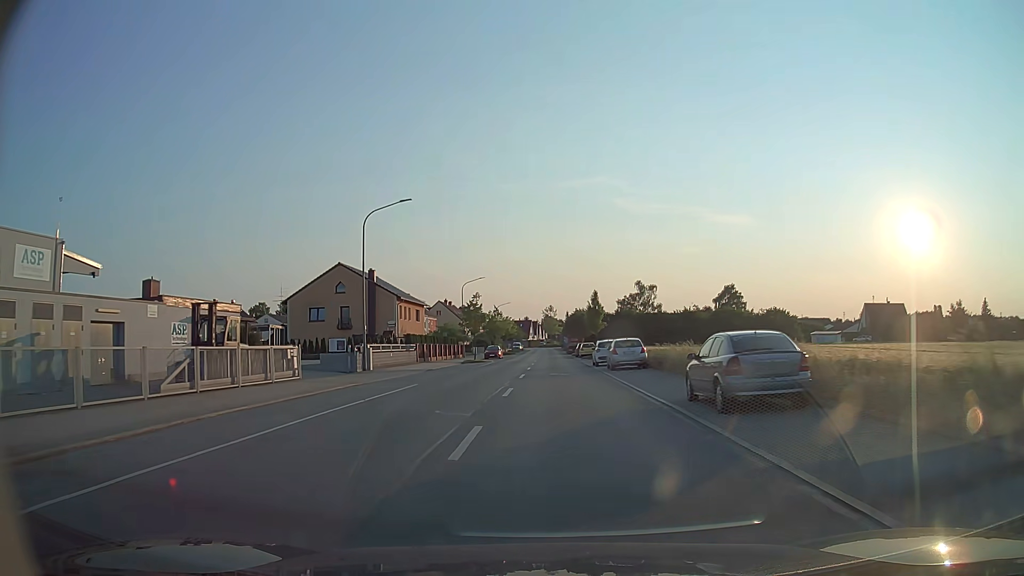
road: tertiary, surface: asphalt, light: Day
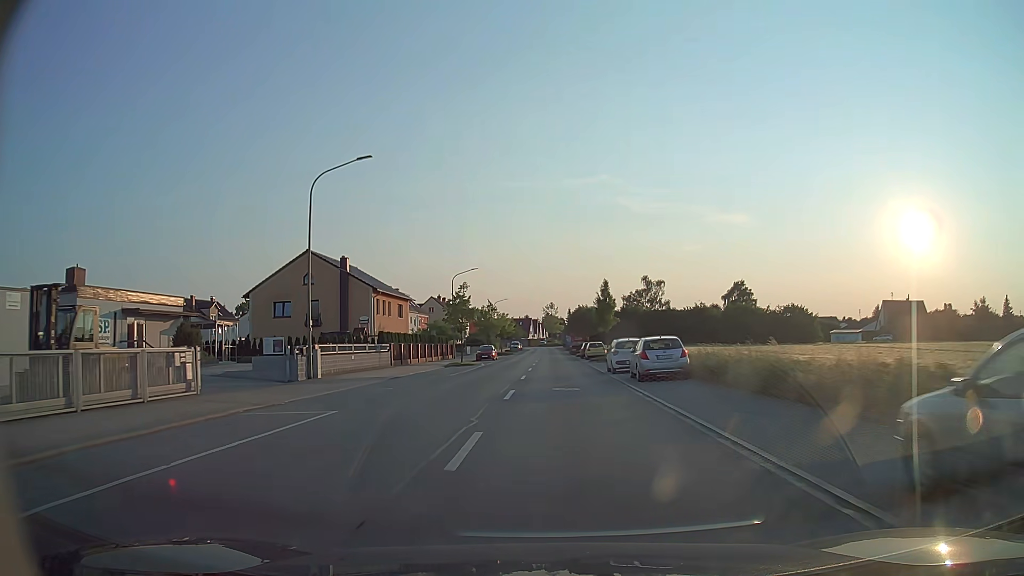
(0.0, +9.5) m; 0°
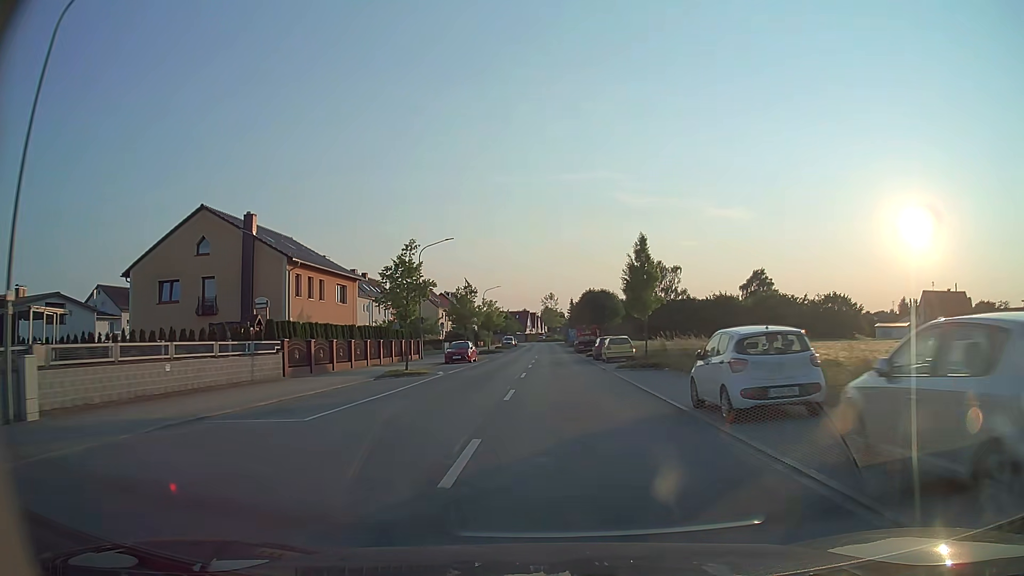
(0.0, +19.1) m; 0°
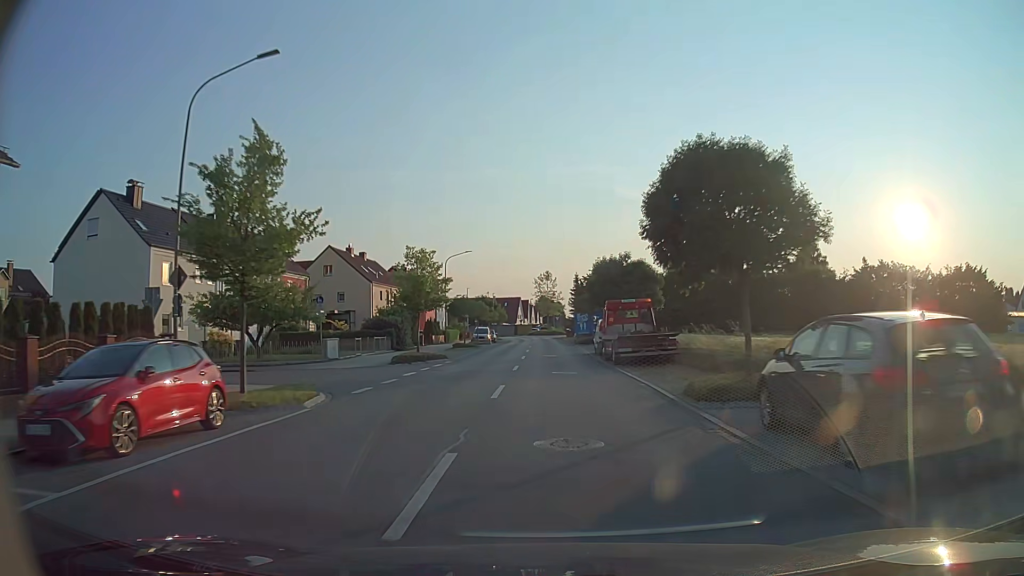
(+0.2, +37.6) m; 0°
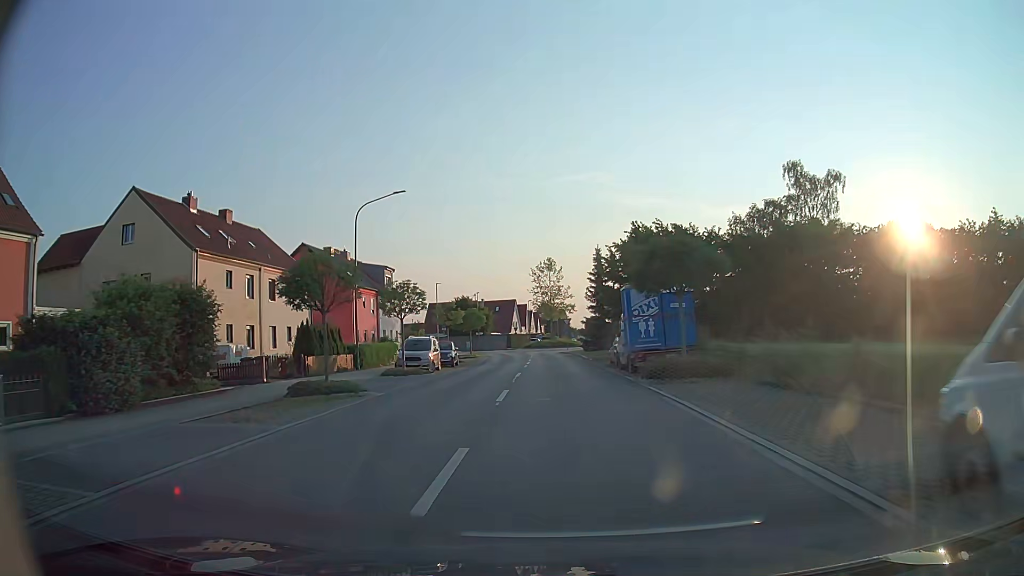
(+0.1, +35.3) m; +1°
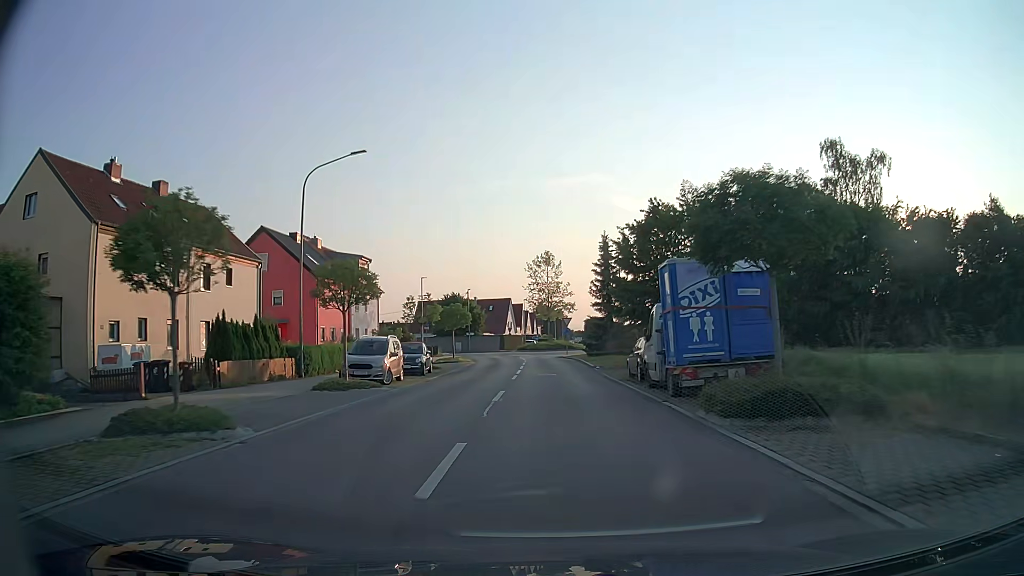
(-0.1, +8.4) m; 0°
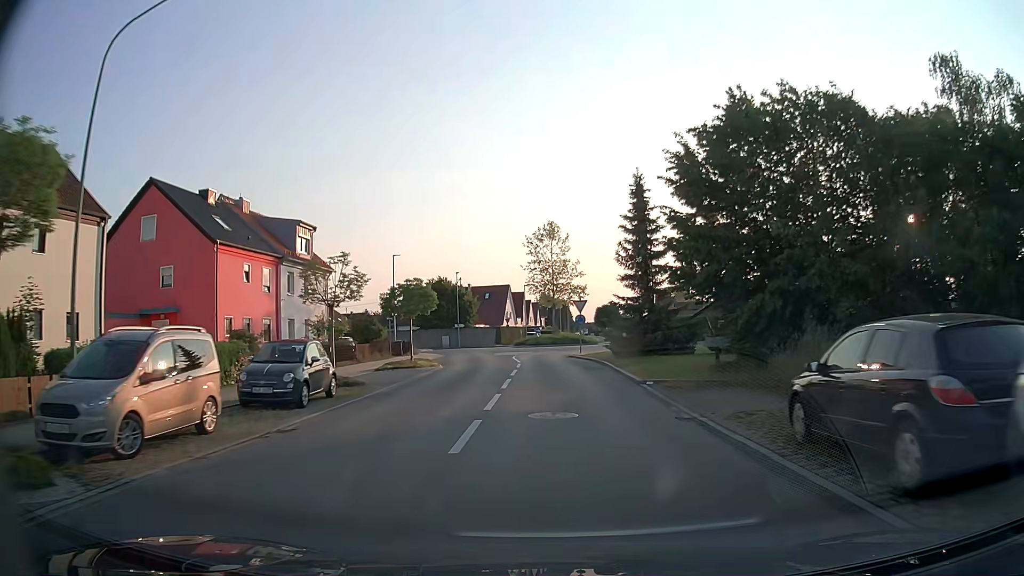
(0.0, +15.8) m; 0°
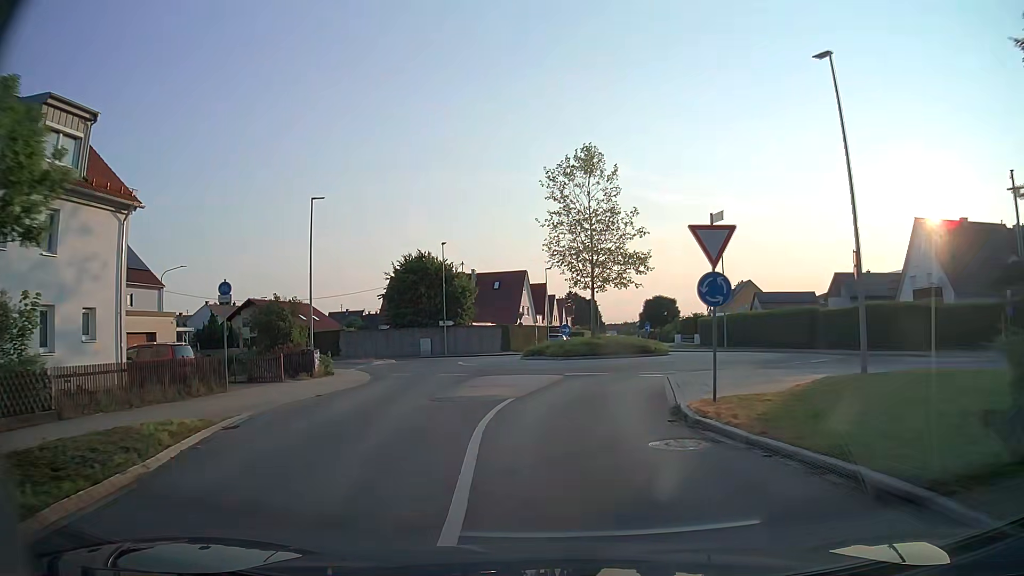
(-0.3, +26.6) m; -2°
(0, +10) (+2, +20) (+7, +28) (+10, +37) (+4, +45) (-6, +48) (-15, +52) (-24, +57) (-32, +63) (-40, +69) m
